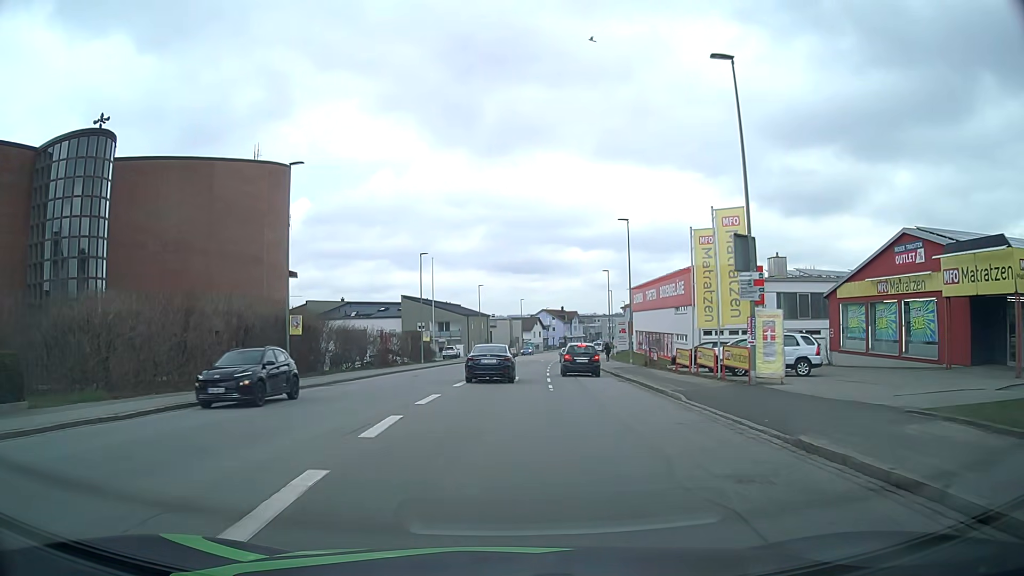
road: tertiary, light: Day
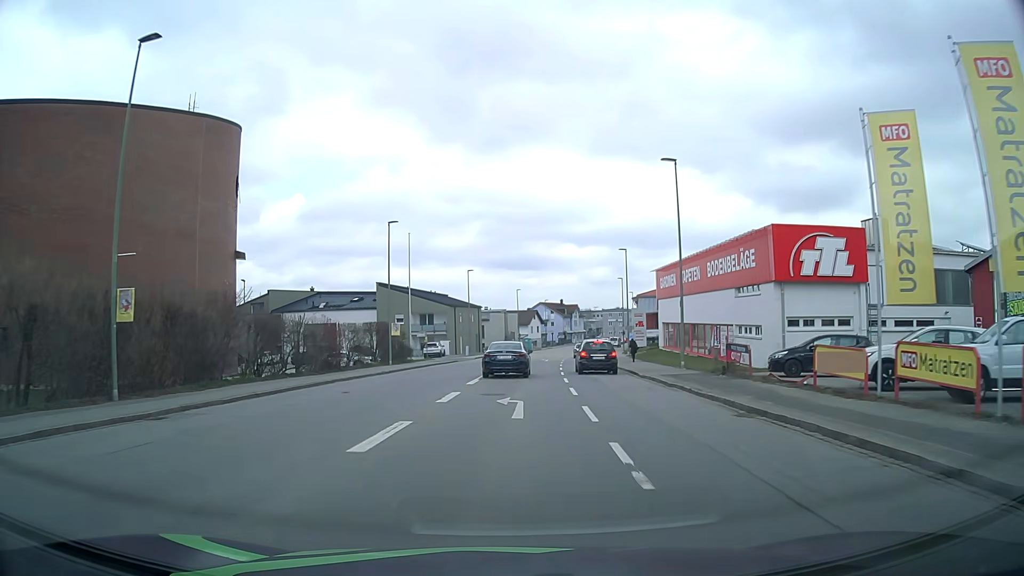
(0.0, +15.2) m; 0°
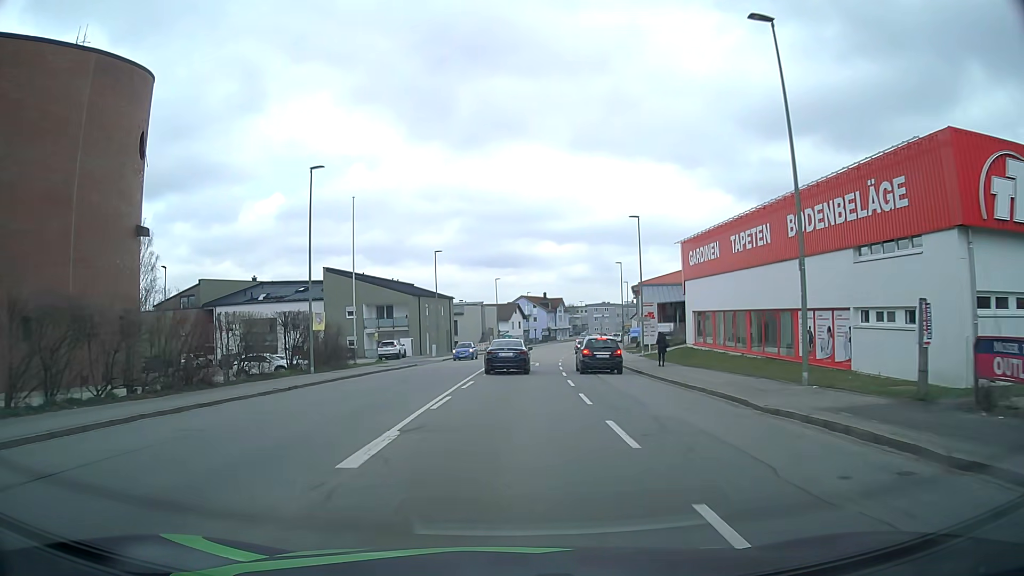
(+0.2, +15.6) m; +2°
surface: asphalt
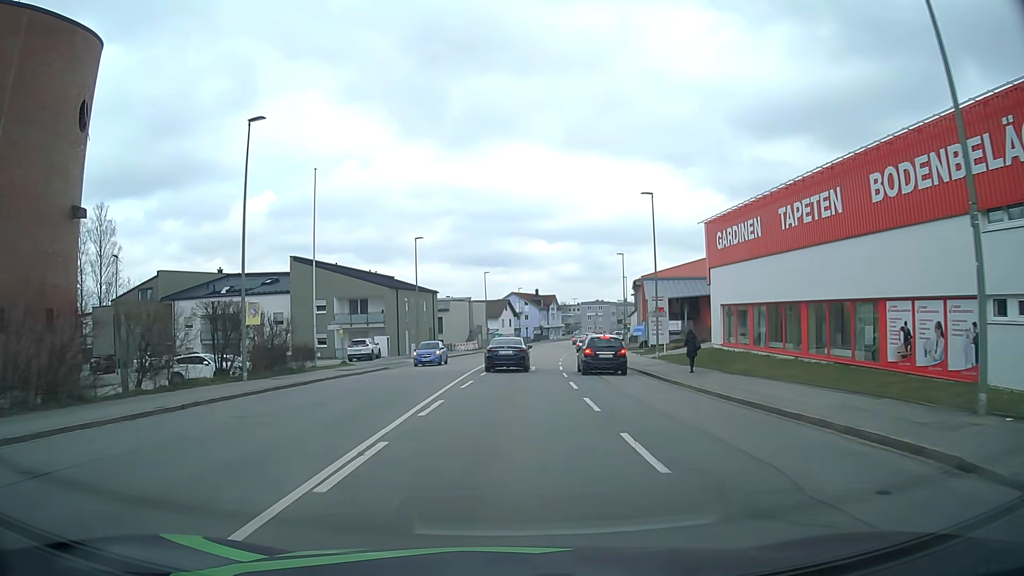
(0.0, +7.8) m; +1°
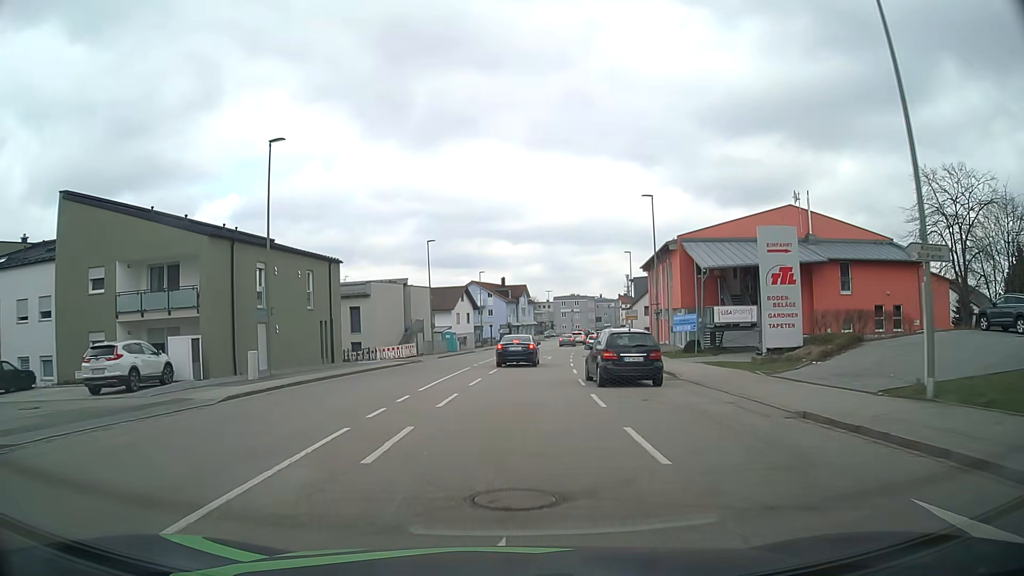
(+0.7, +30.2) m; +3°
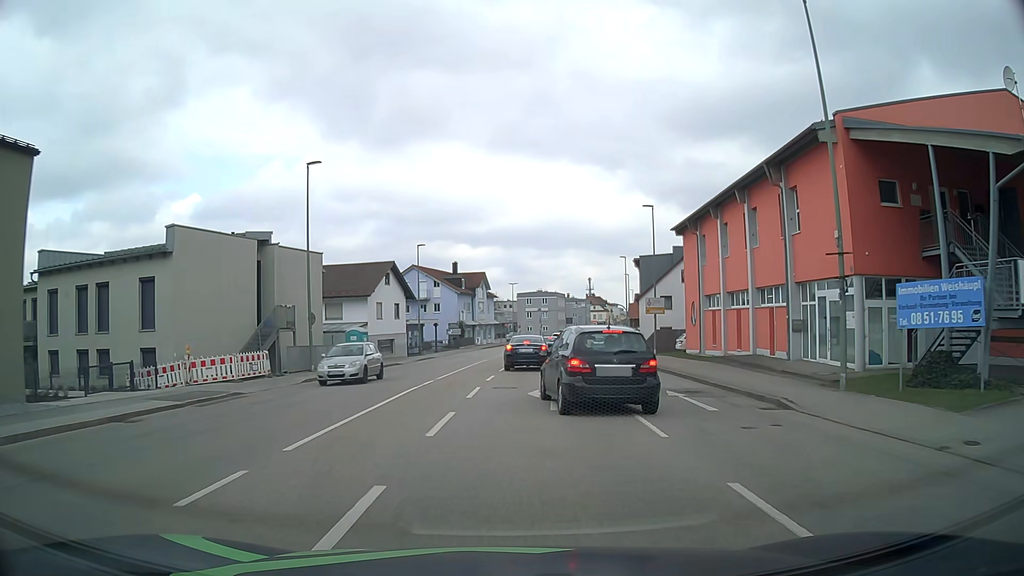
(+0.7, +28.2) m; +4°
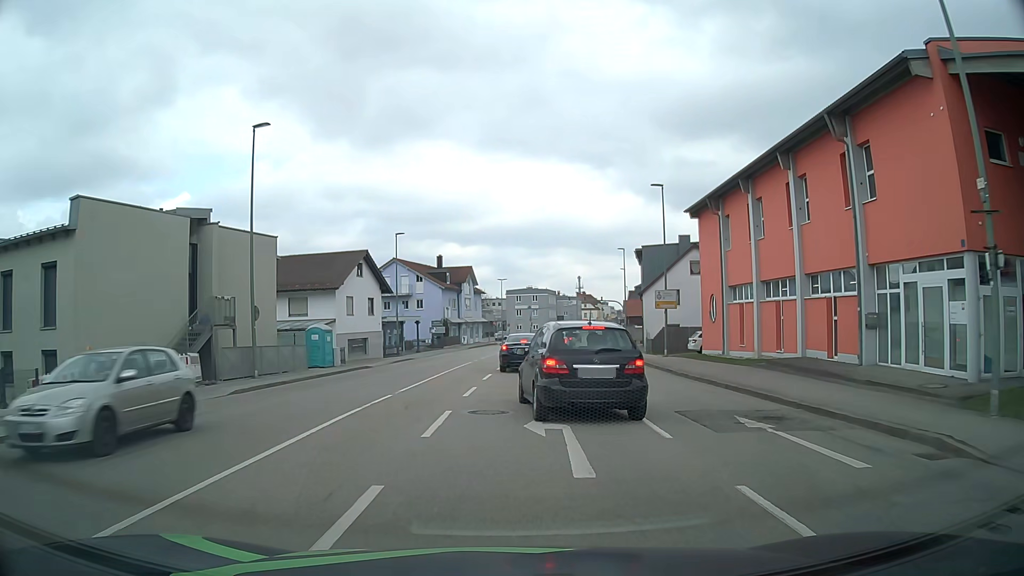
(0.0, +6.1) m; +1°
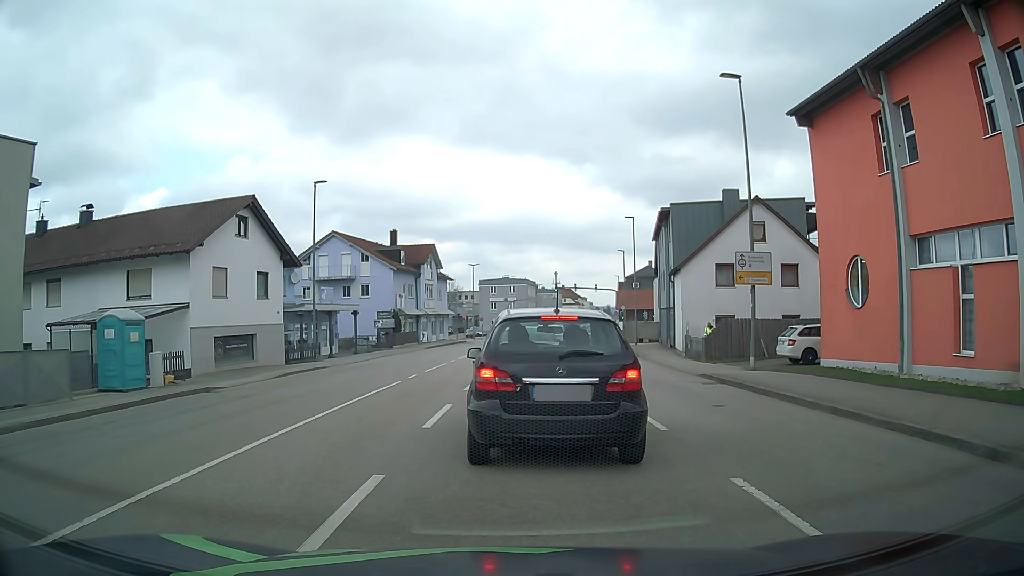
(+0.4, +17.2) m; +2°
(0, +10) (+1, +20) (+1, +30) (+2, +40) (+3, +50) (+4, +60) (+5, +70) (+7, +80) (+7, +90) (+2, +98) m
